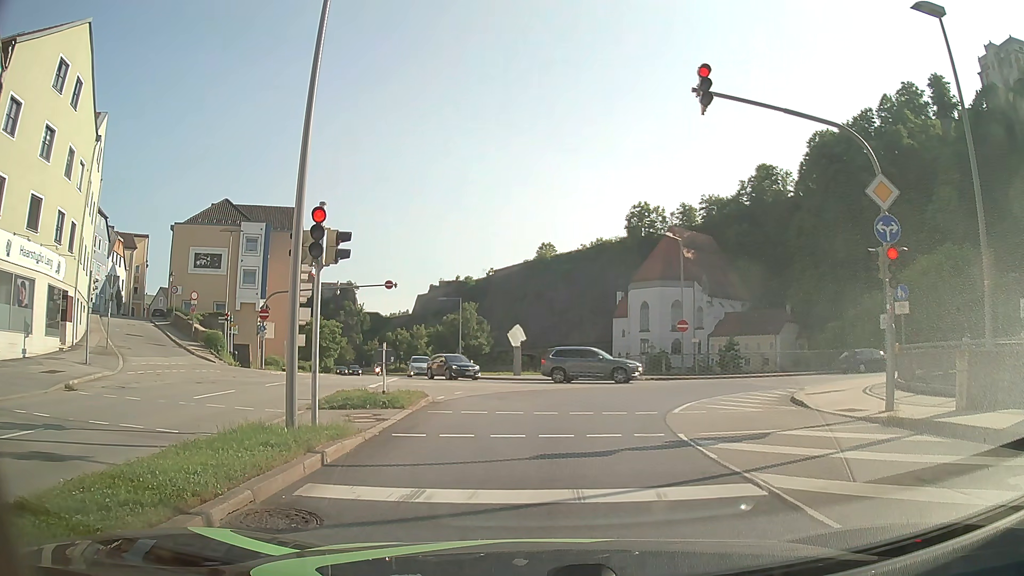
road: primary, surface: asphalt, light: Day
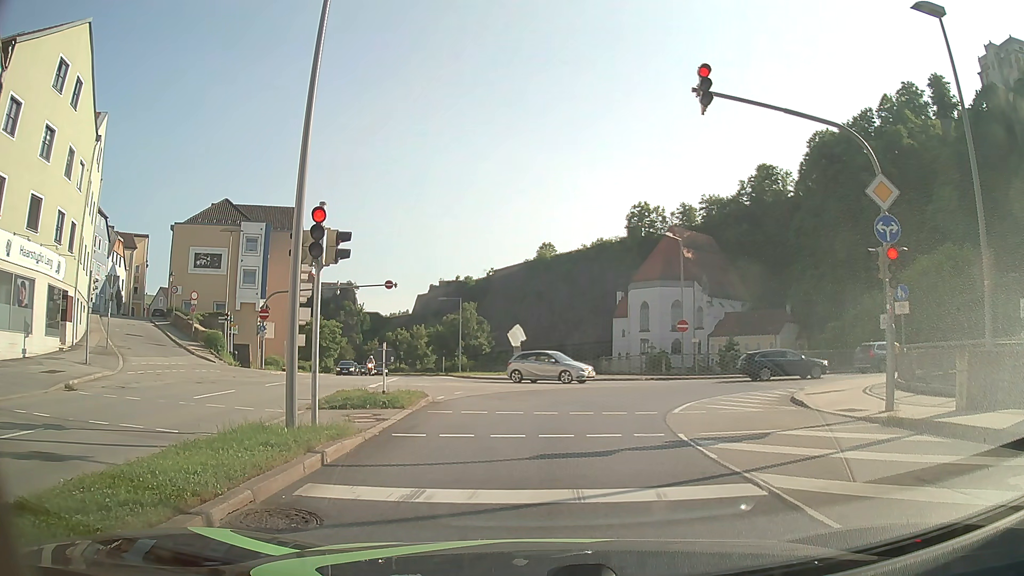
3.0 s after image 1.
(0.0, 0.0) m; 0°
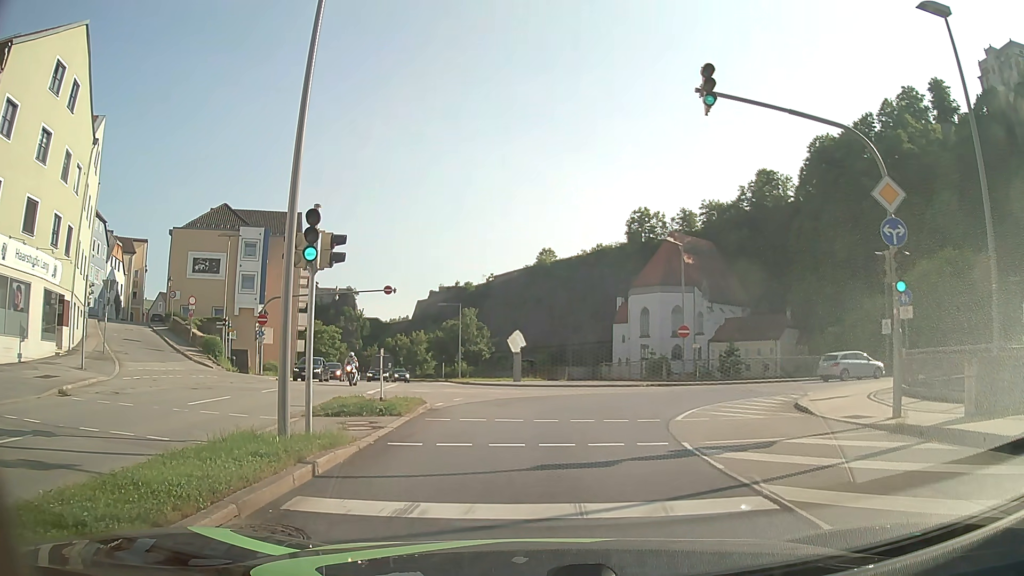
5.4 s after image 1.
(0.0, +0.4) m; 0°
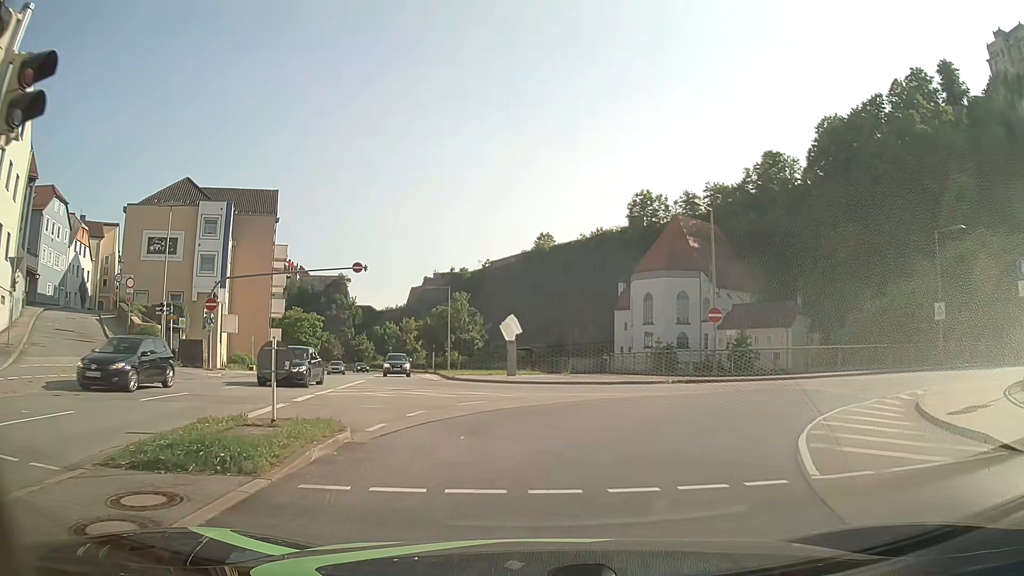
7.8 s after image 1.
(+0.2, +7.8) m; +2°
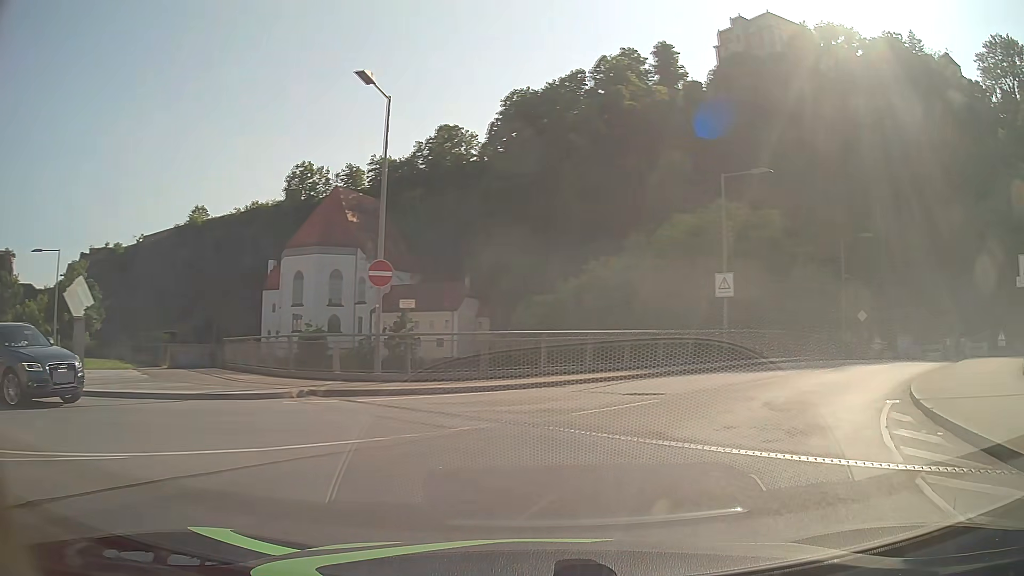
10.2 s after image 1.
(+2.4, +13.8) m; +29°
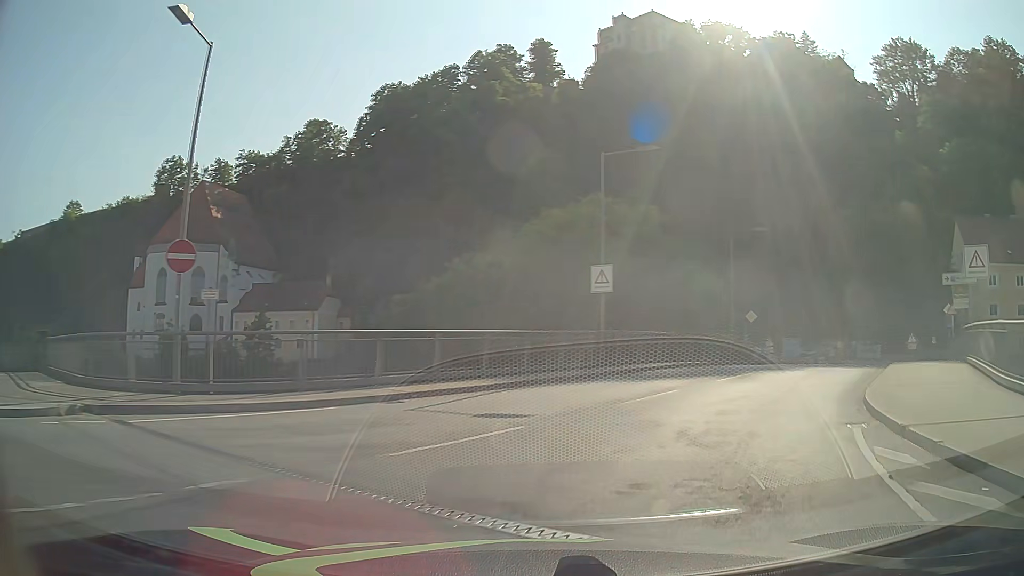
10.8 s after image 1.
(+0.4, +4.0) m; +12°
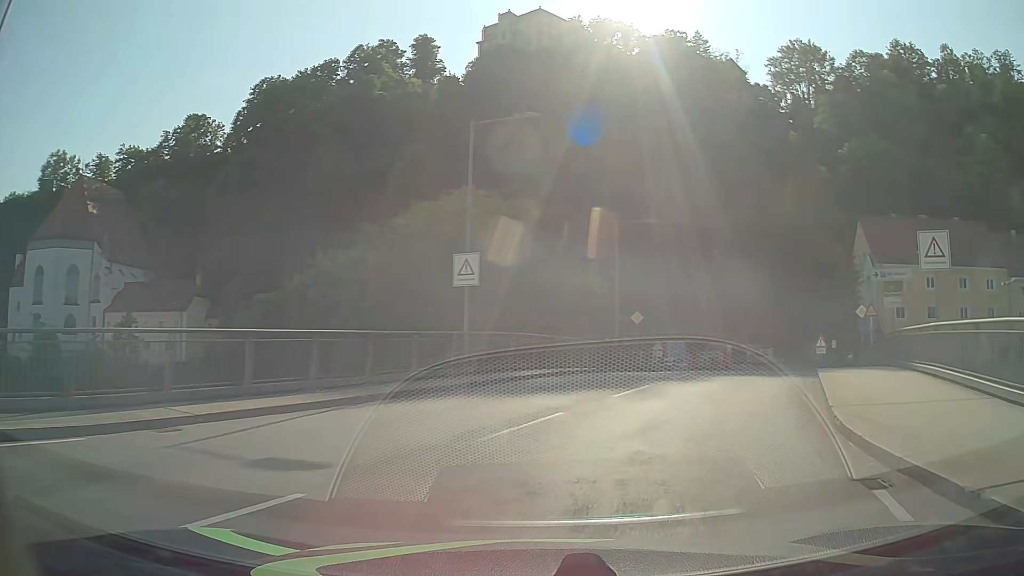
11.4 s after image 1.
(+0.4, +4.2) m; +10°
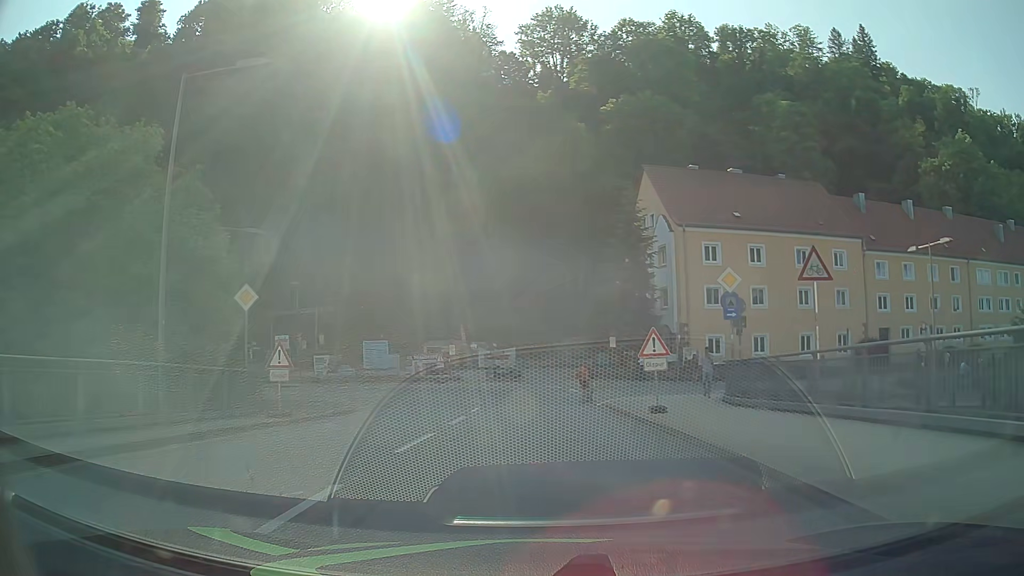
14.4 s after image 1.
(+6.5, +21.0) m; +24°
(0, +10) (0, +20) (0, +30) (-4, +39) (-13, +44) (-23, +45) (-33, +45) (-43, +43) (-53, +41) (-62, +39) m
